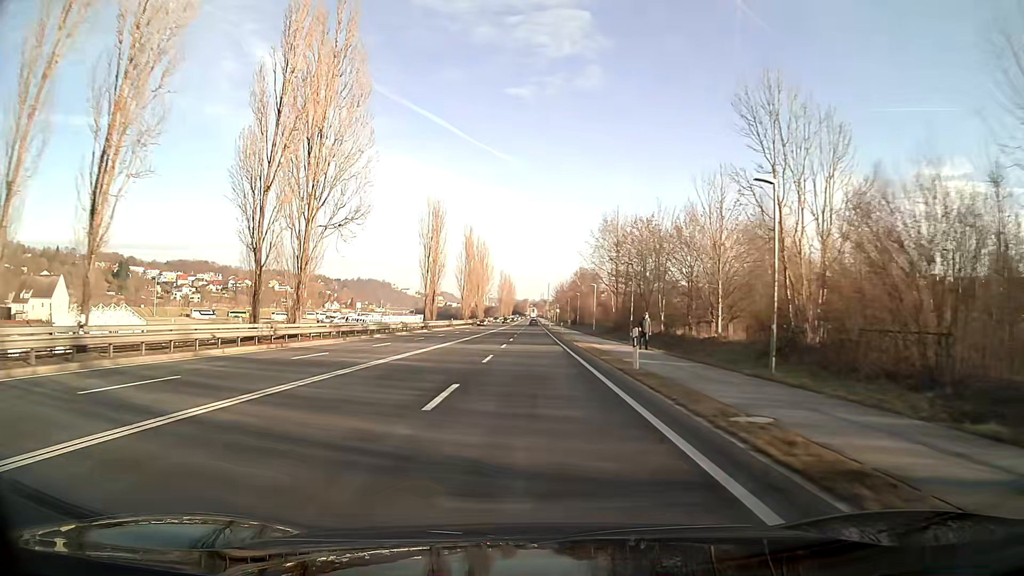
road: primary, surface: asphalt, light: Day
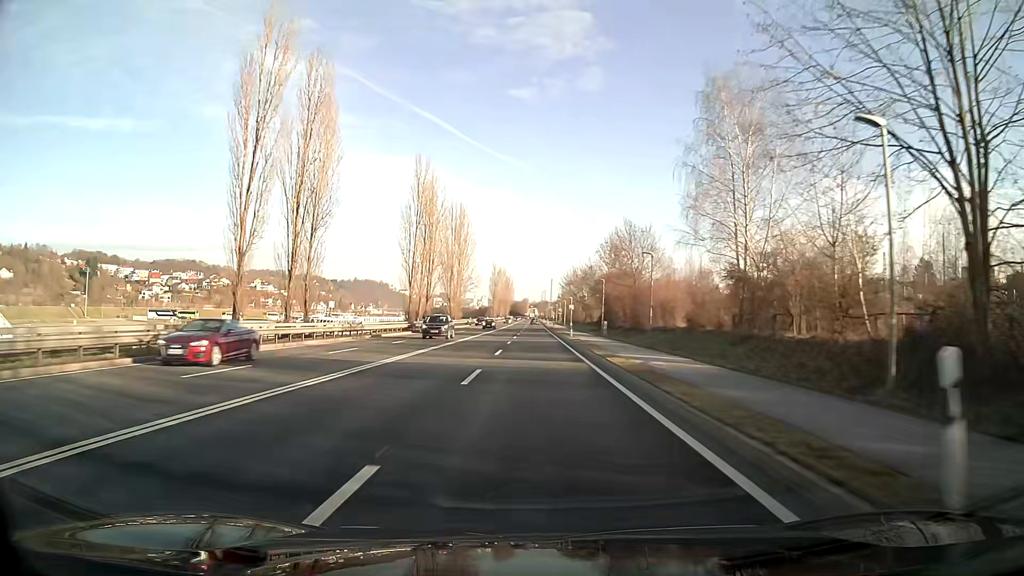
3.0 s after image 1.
(0.0, +56.2) m; 0°
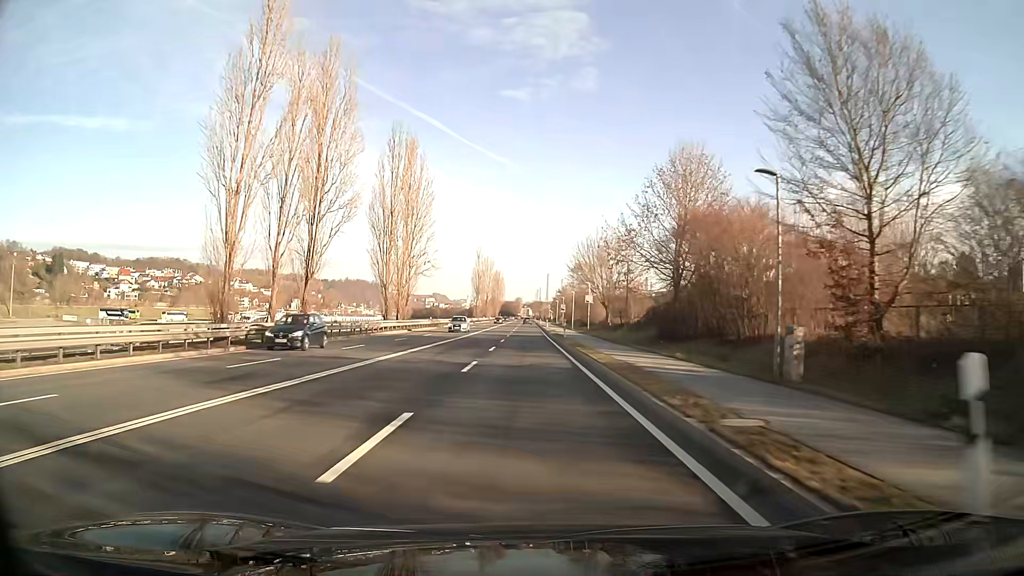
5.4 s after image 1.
(+0.2, +44.8) m; 0°
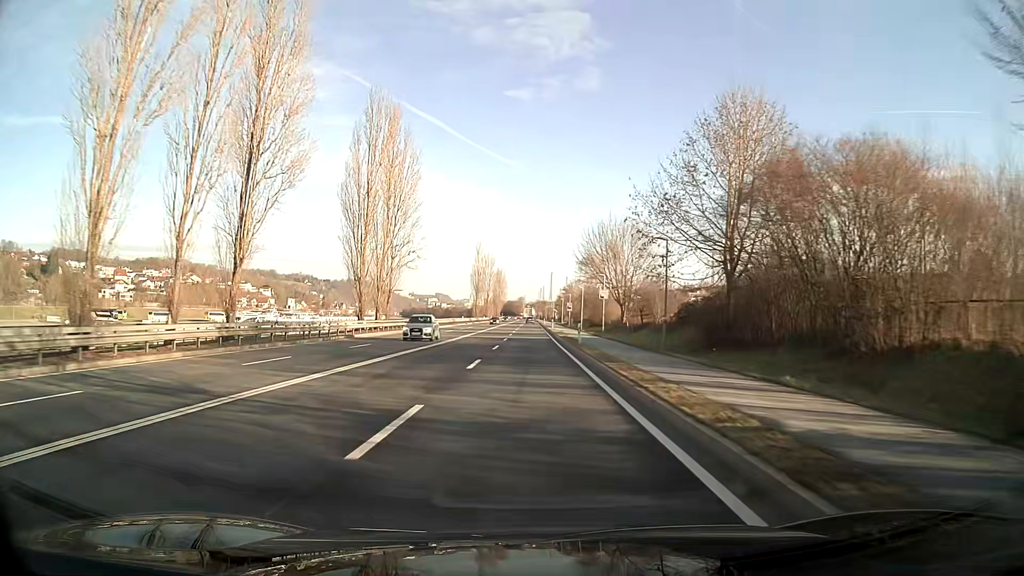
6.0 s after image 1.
(0.0, +11.2) m; 0°
